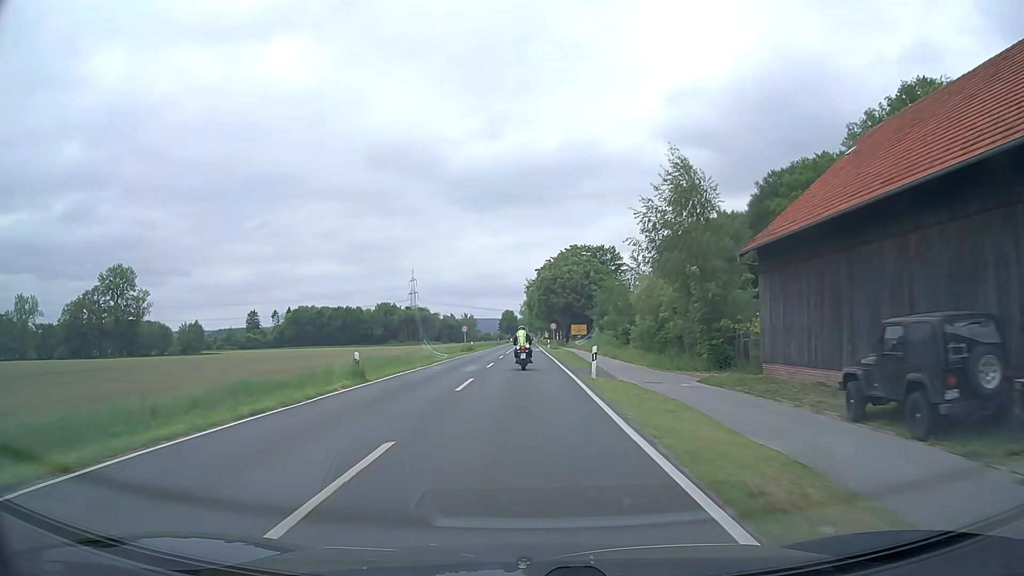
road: secondary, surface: asphalt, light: Day
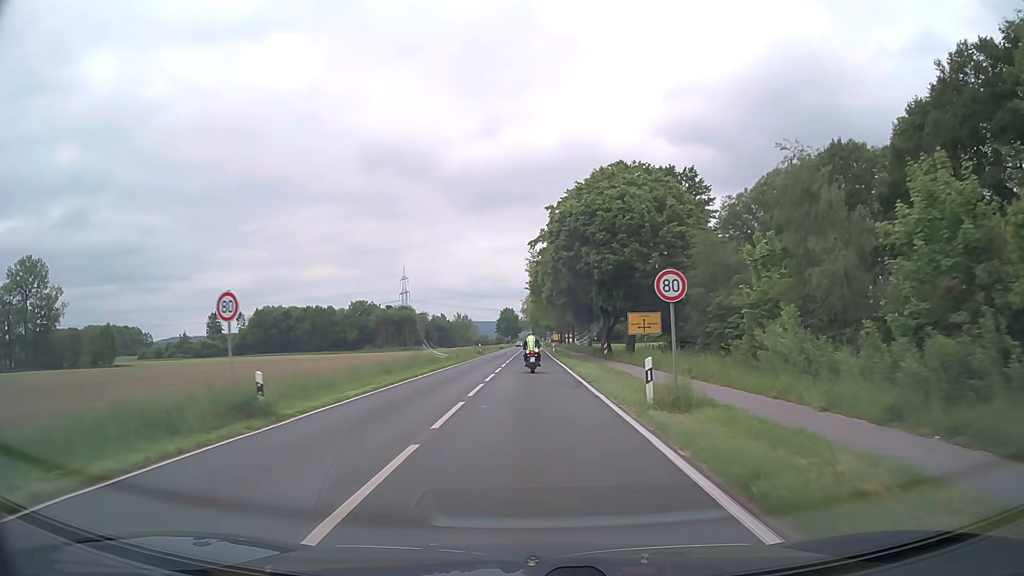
(-0.2, +53.5) m; 0°
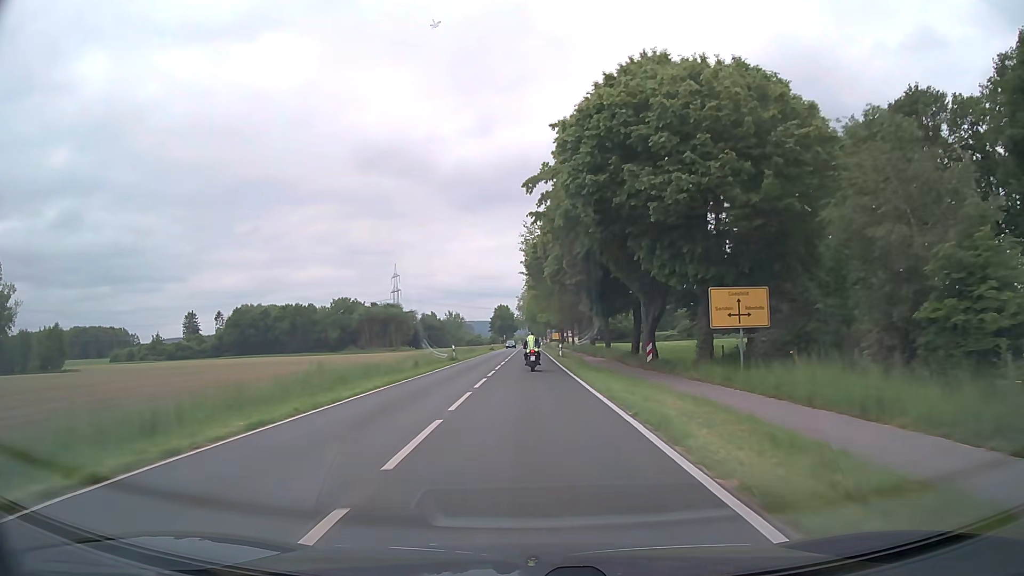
(+0.1, +21.5) m; +1°
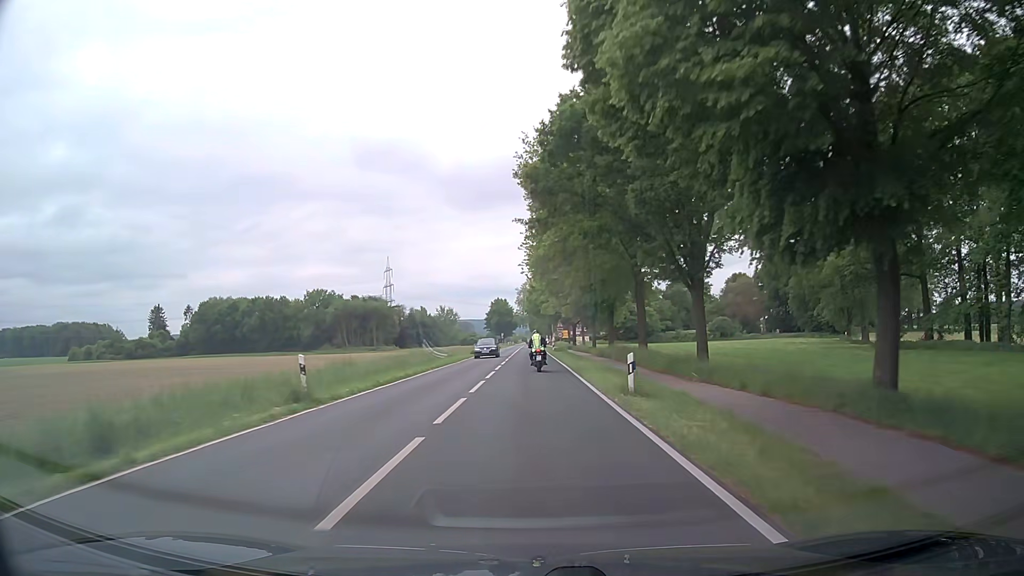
(-0.2, +32.2) m; -1°
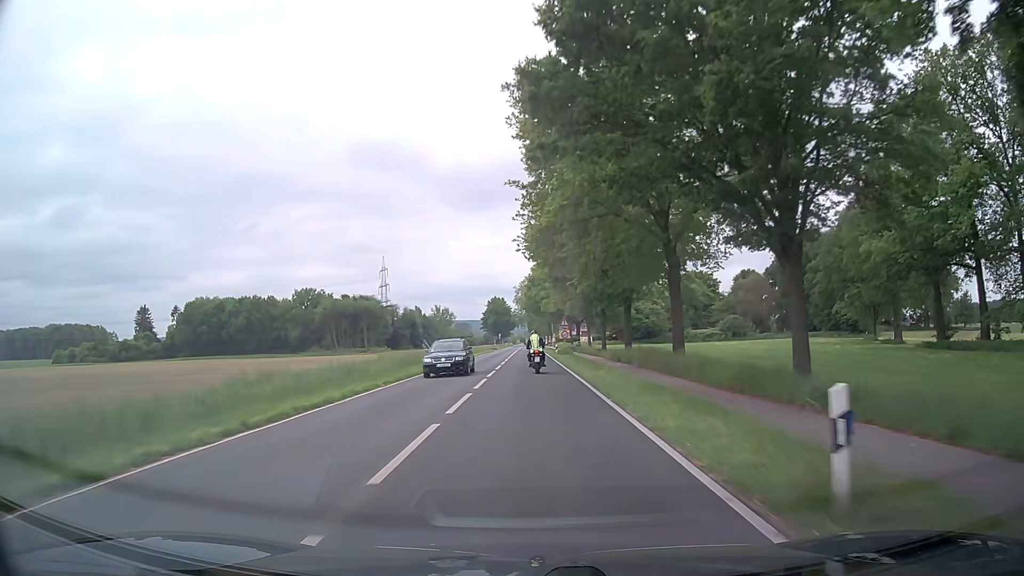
(+0.1, +10.4) m; 0°
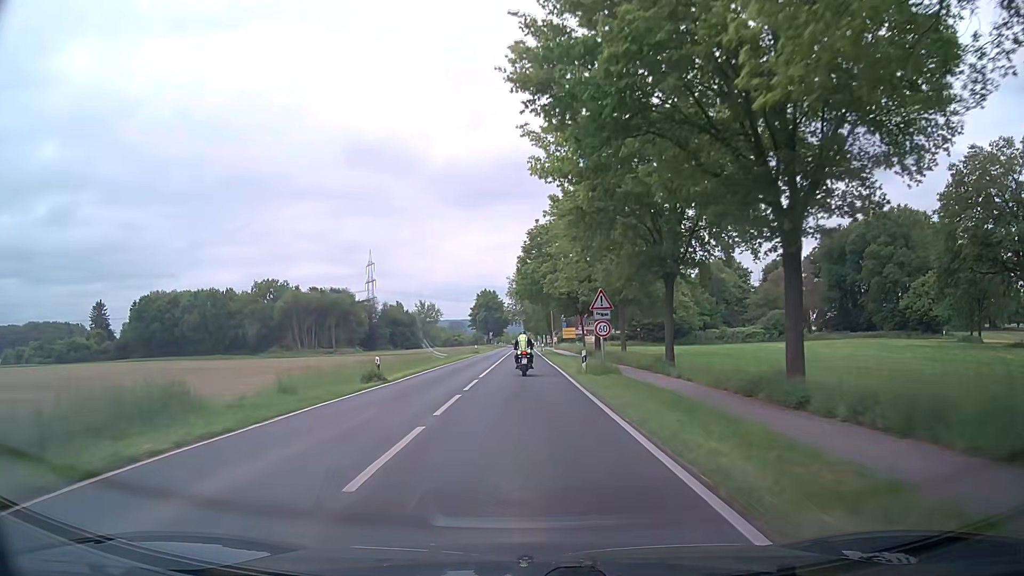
(+0.1, +30.2) m; 0°
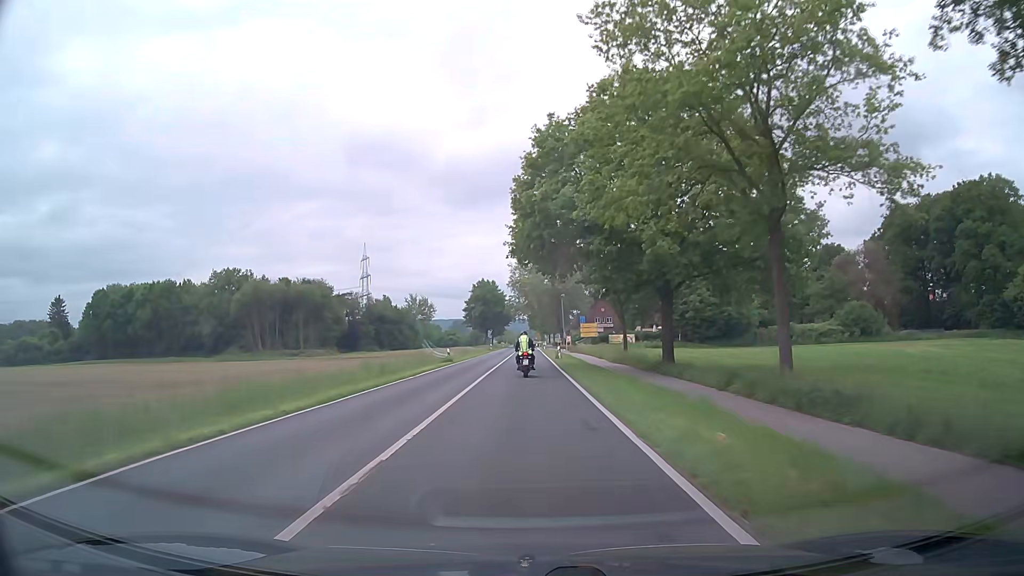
(+0.1, +29.3) m; -1°
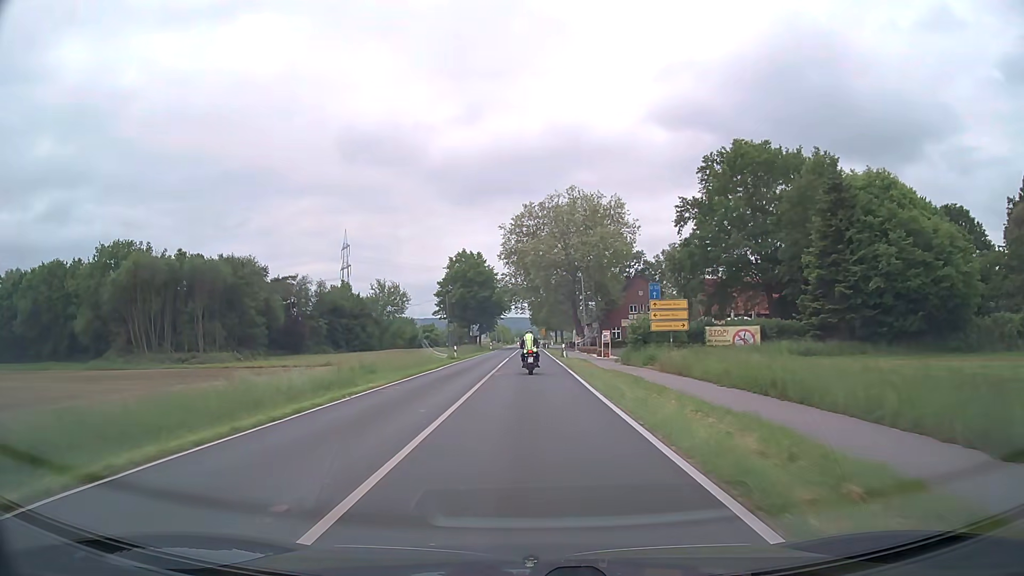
(+0.1, +48.0) m; +1°
(0, +10) (0, +20) (0, +30) (0, +40) (0, +50) (0, +60) (0, +70) (0, +80) (0, +90) (0, +100) m
